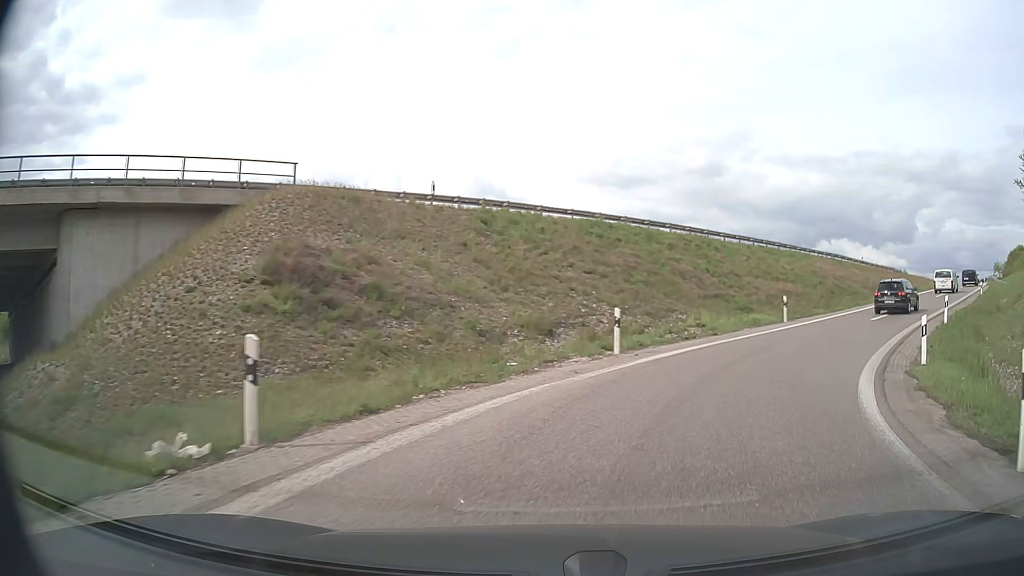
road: motorway_link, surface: asphalt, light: Day
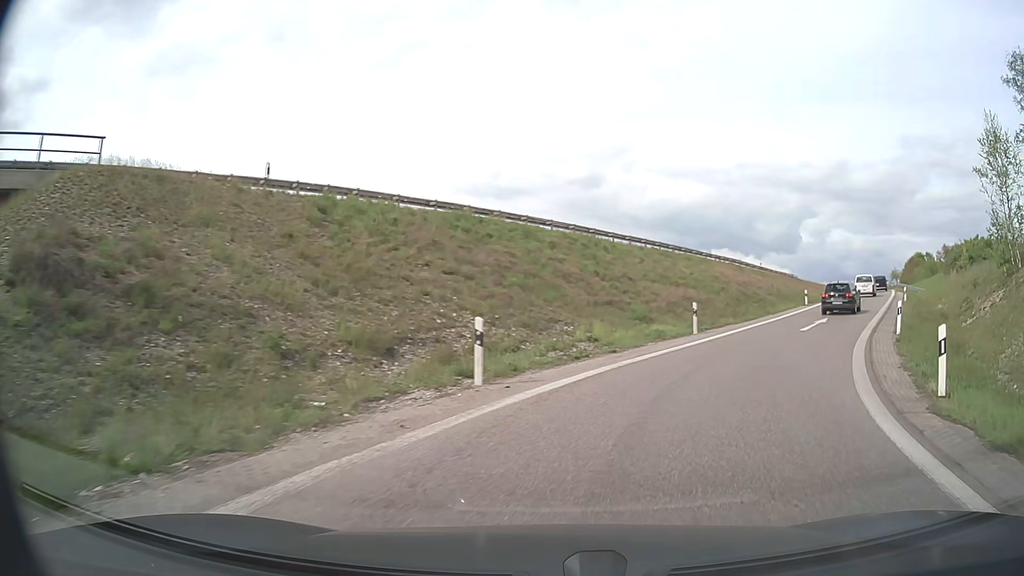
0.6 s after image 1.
(+0.5, +5.4) m; +10°
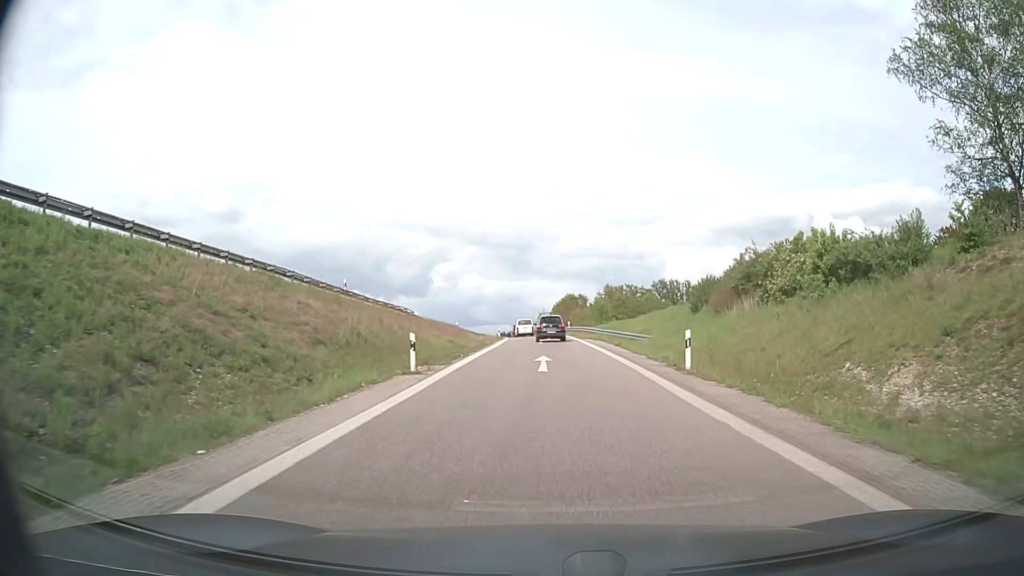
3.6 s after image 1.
(+10.9, +27.4) m; +31°
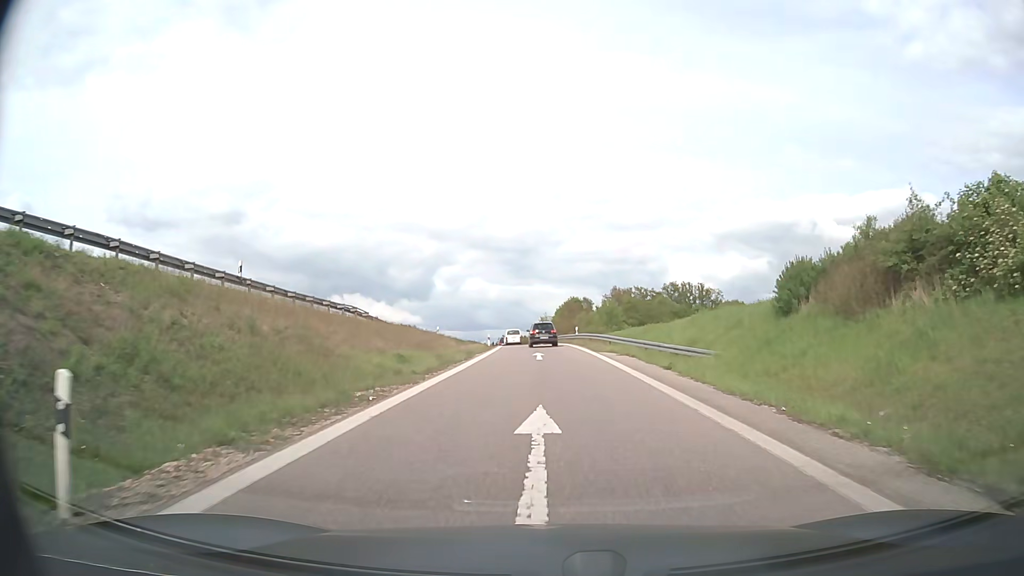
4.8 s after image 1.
(+0.1, +13.9) m; 0°
(0, +10) (0, +20) (0, +30) (-1, +40) (-1, +50) (-2, +60) (-2, +70) (-3, +80) (-5, +90) (-6, +100) m
